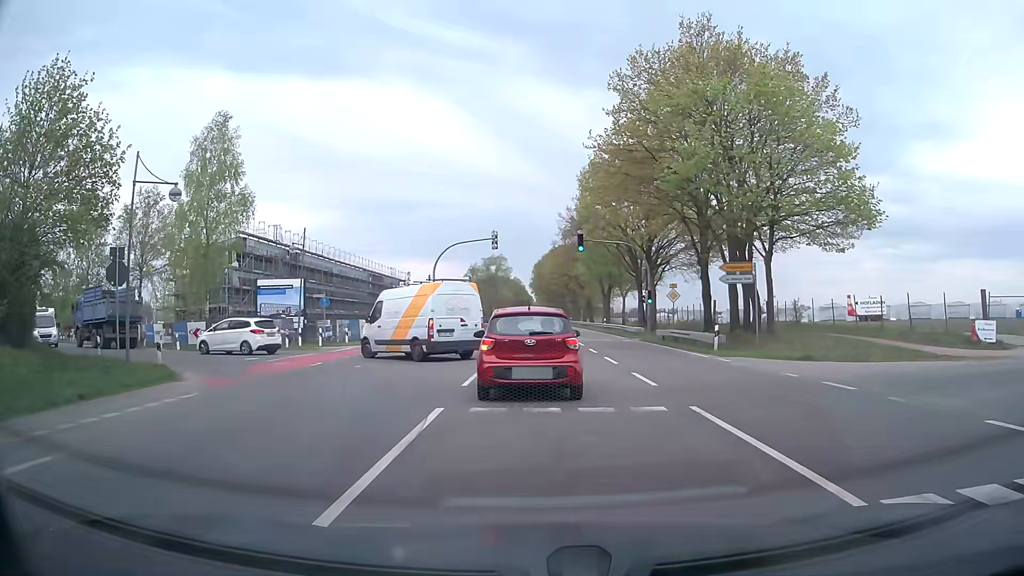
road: primary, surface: asphalt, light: Day
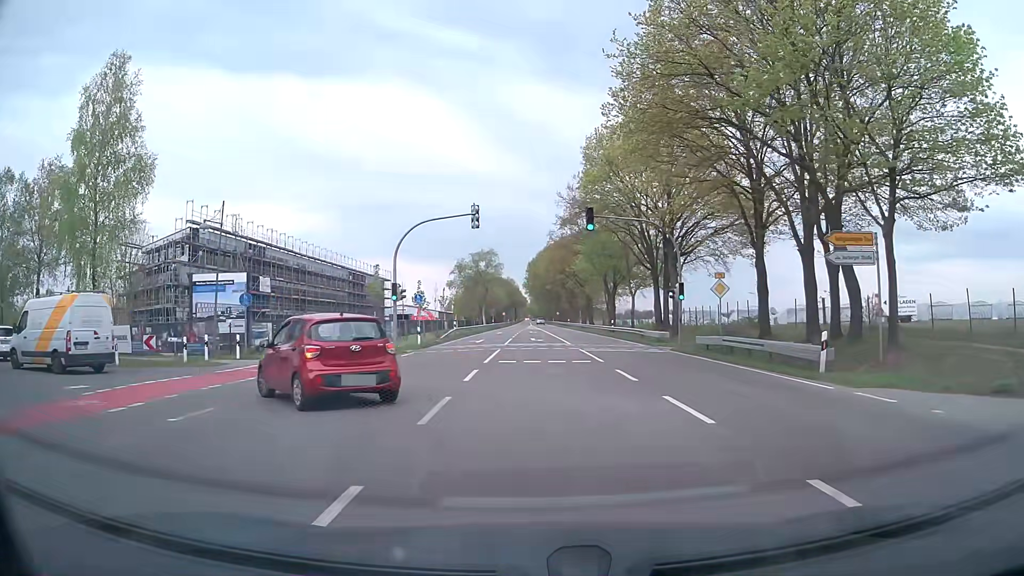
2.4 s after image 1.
(+0.3, +10.9) m; +2°
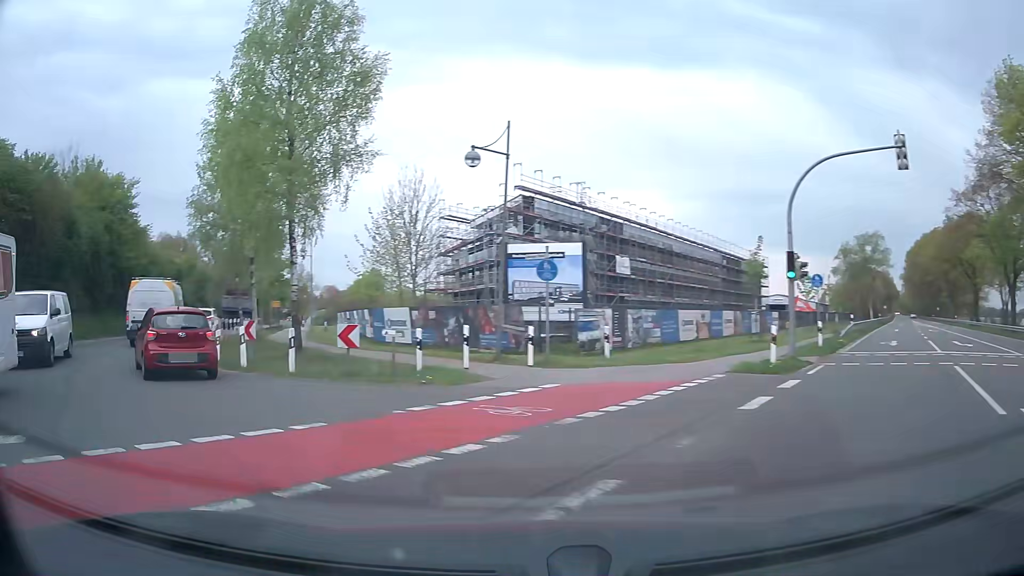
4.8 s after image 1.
(-2.2, +11.7) m; -33°
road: tertiary
(-4, +9) (-10, +17) (-14, +26) (-18, +35) (-21, +45) (-24, +54) (-27, +64) (-30, +74) (-33, +83) (-36, +93) m
